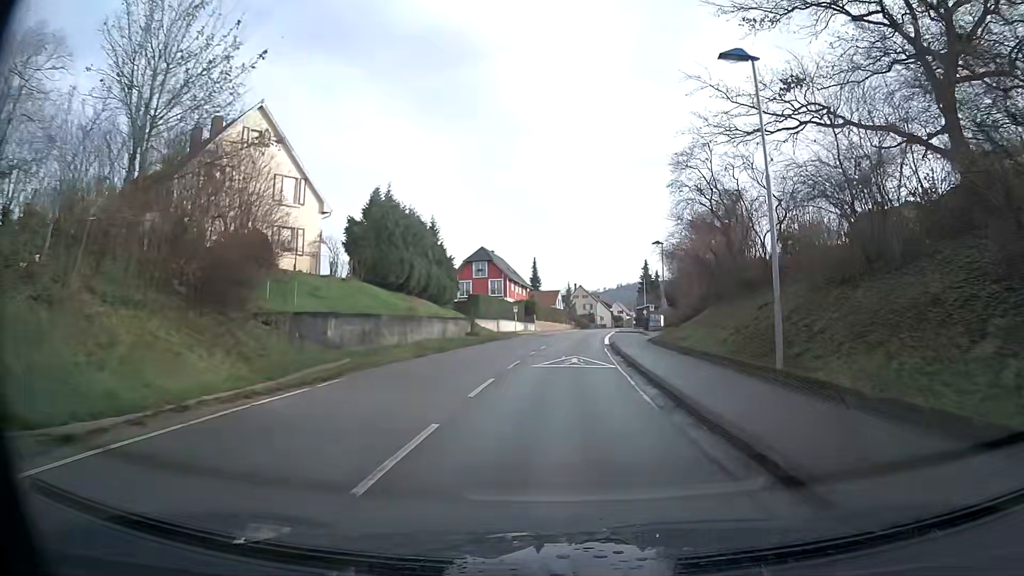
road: secondary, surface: asphalt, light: Day
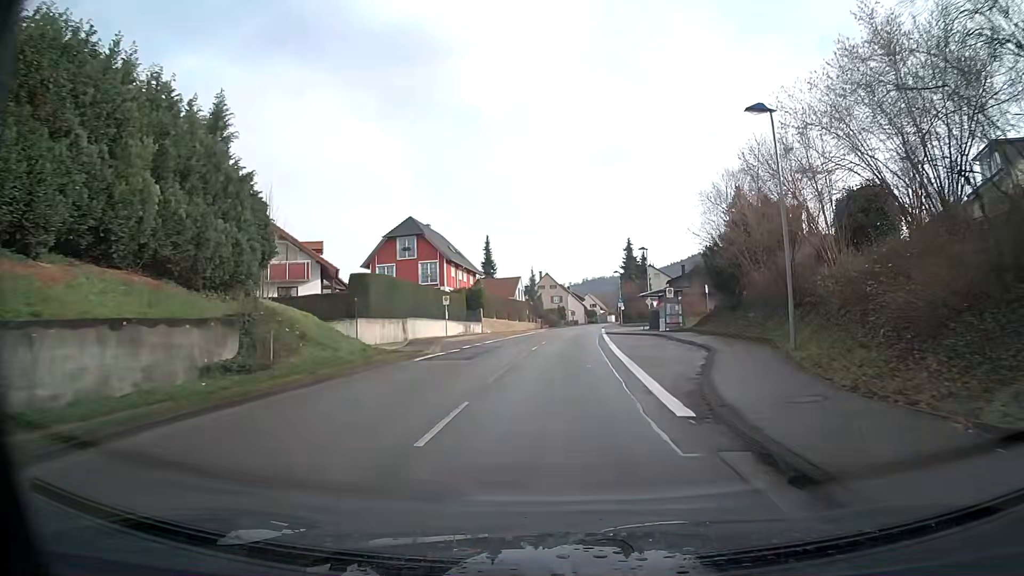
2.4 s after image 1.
(+0.8, +29.6) m; +3°
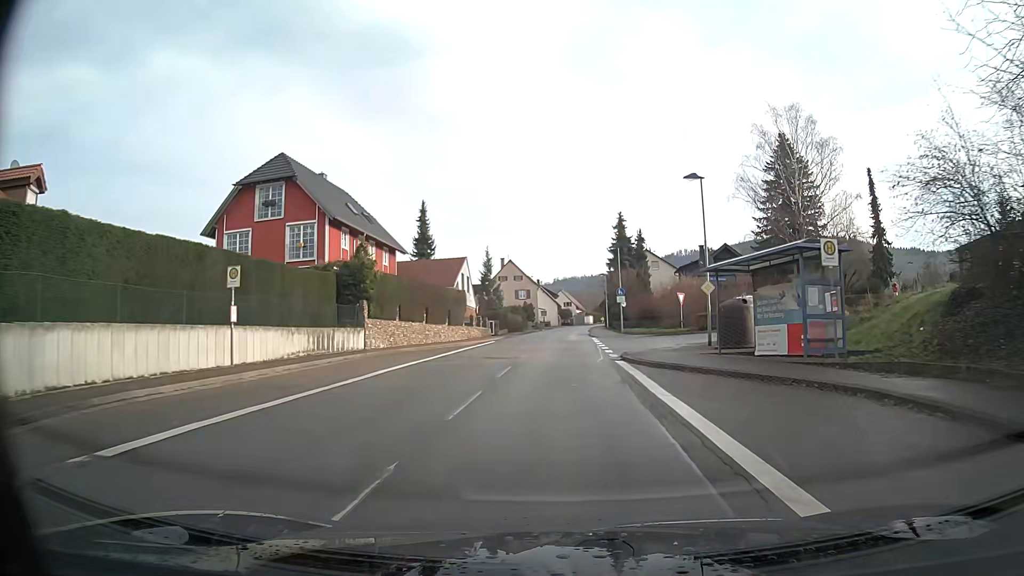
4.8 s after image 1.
(+0.7, +29.8) m; +2°
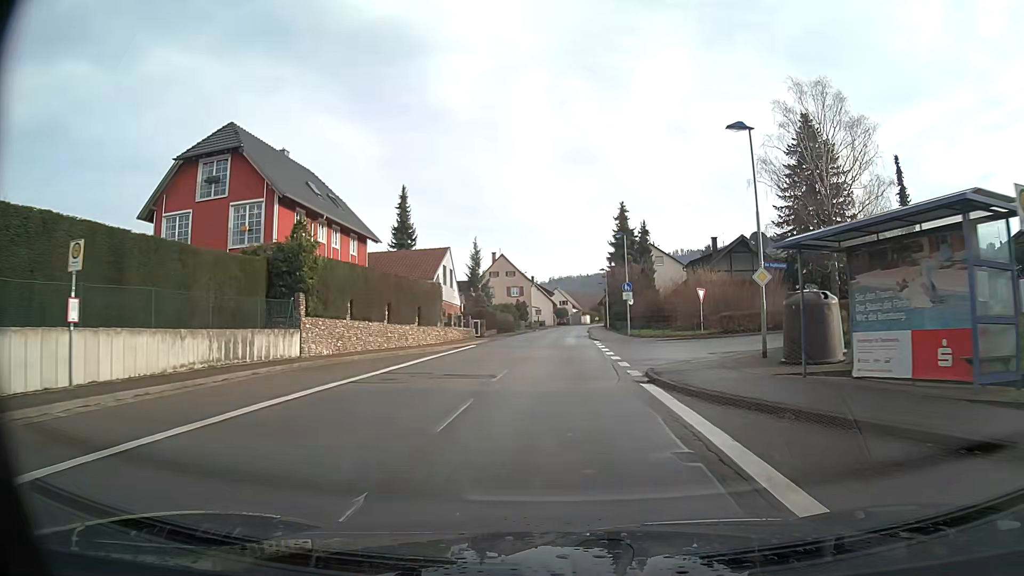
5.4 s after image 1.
(0.0, +7.5) m; 0°
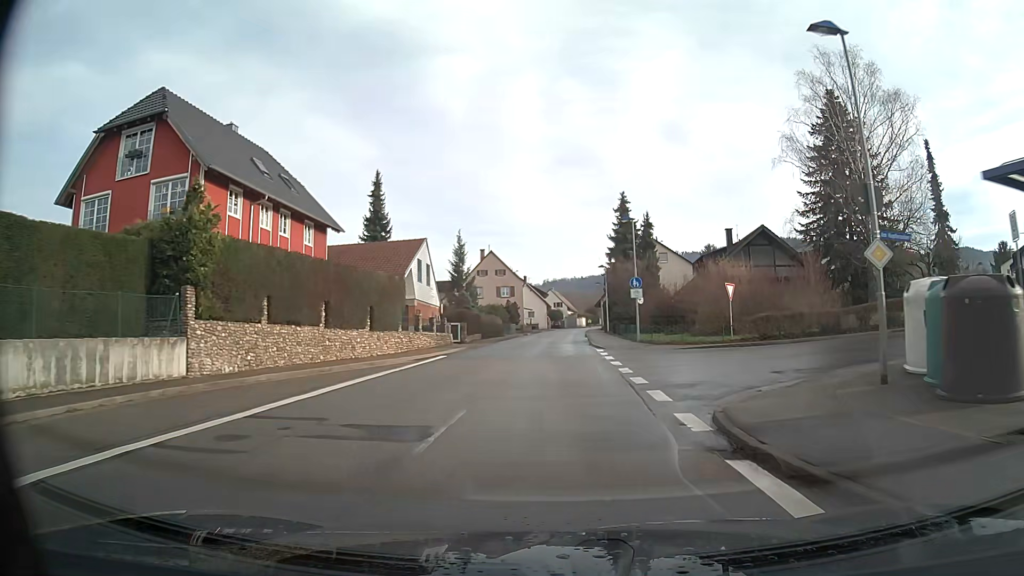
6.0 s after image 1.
(0.0, +7.5) m; +1°
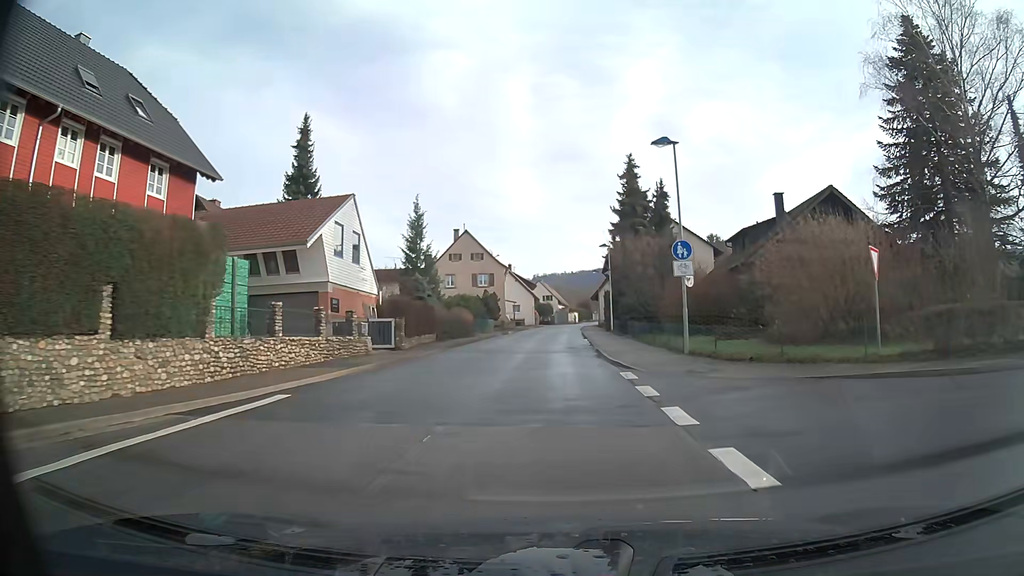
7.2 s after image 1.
(+0.1, +15.0) m; +1°
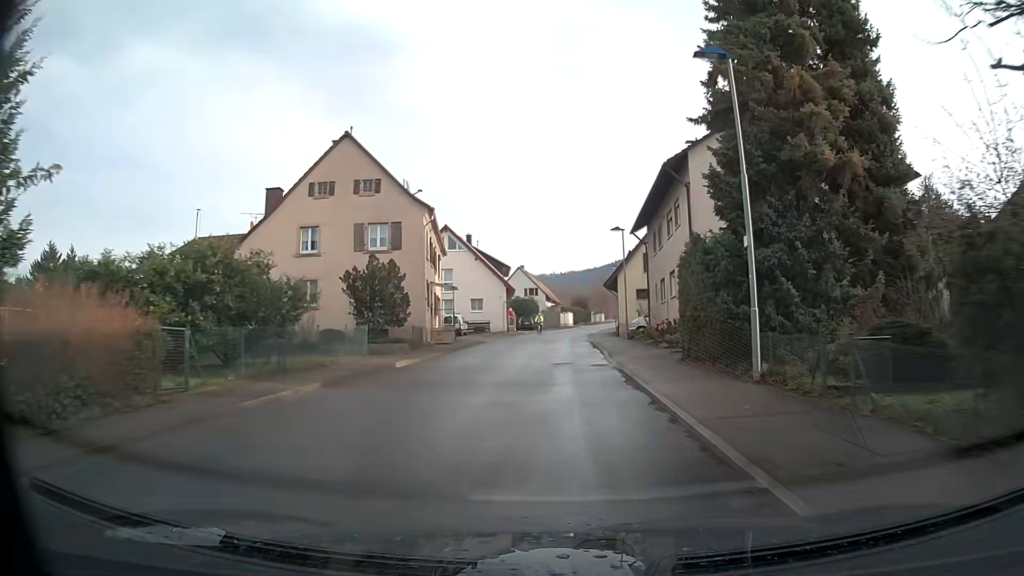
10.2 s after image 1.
(+0.3, +37.6) m; +1°
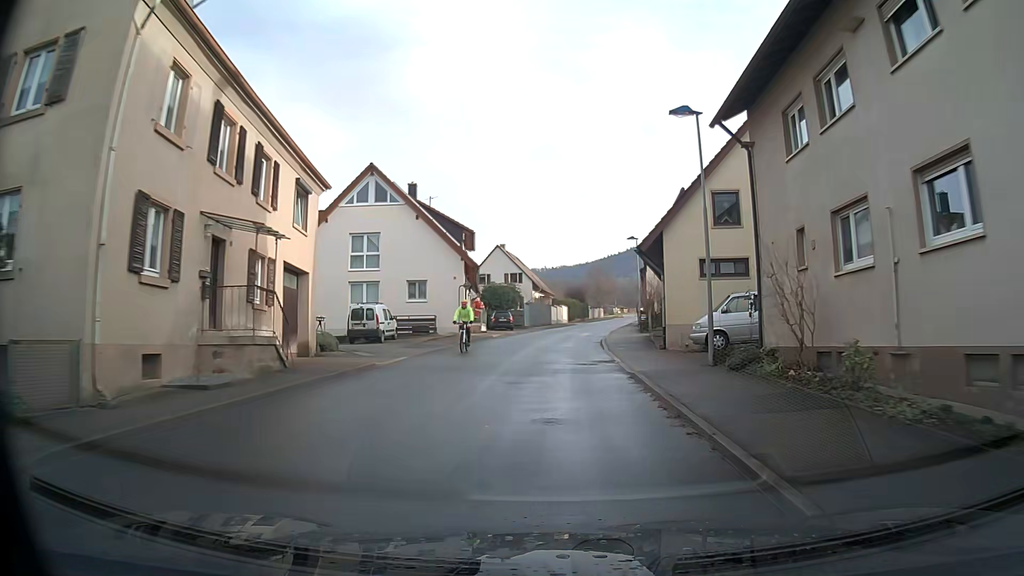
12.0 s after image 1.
(+0.1, +22.5) m; +1°
(0, +10) (0, +20) (+1, +30) (+2, +40) (+3, +50) (+4, +60) (+6, +70) (+7, +80) (+9, +89) (+11, +99) m
